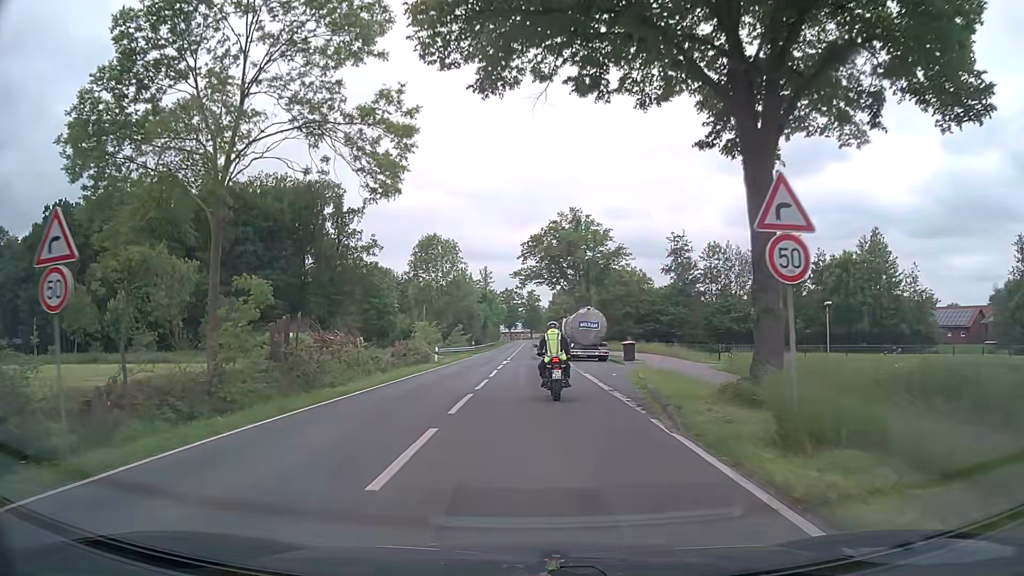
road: secondary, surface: asphalt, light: Day
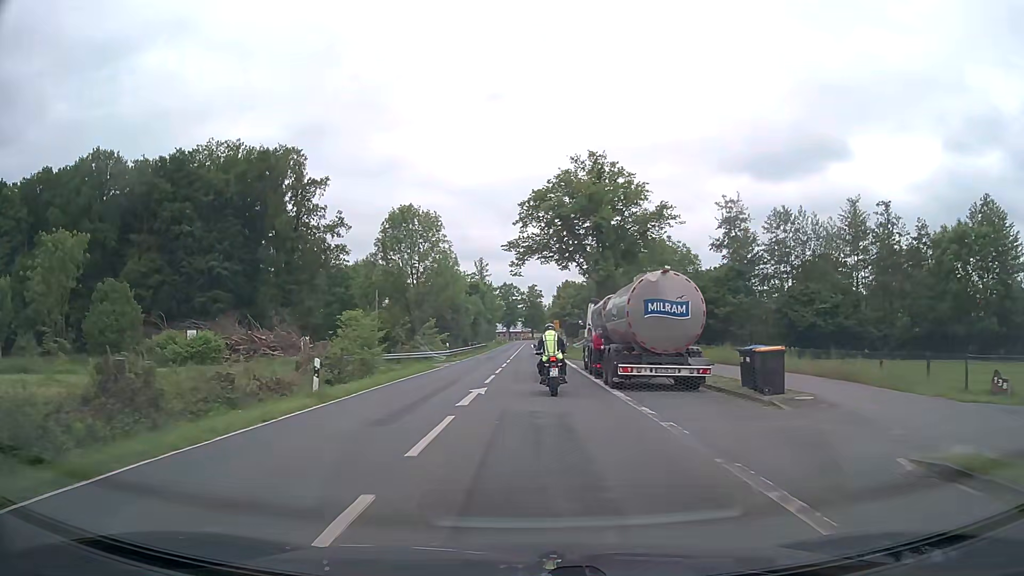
(0.0, +22.3) m; 0°
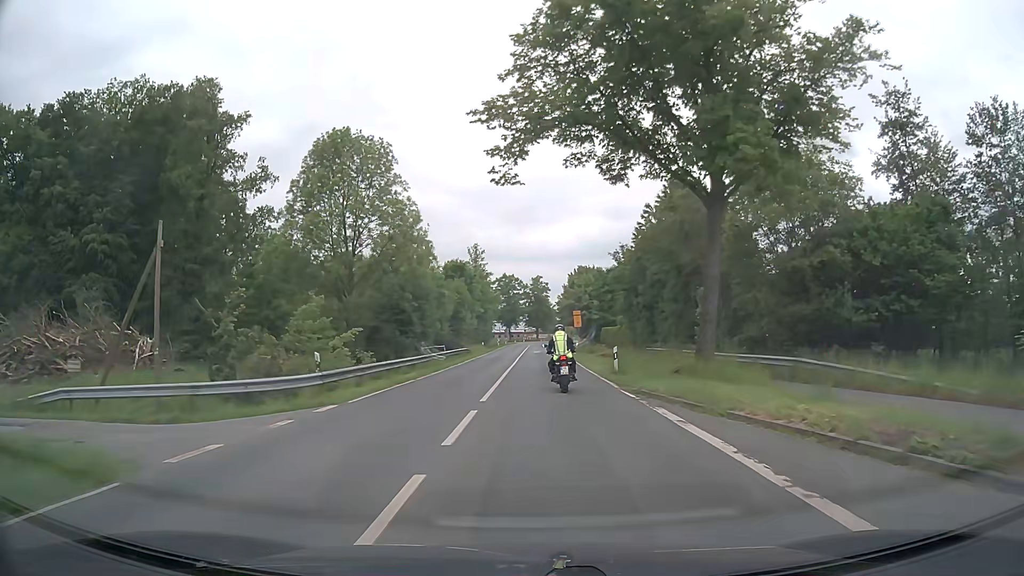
(0.0, +30.0) m; 0°
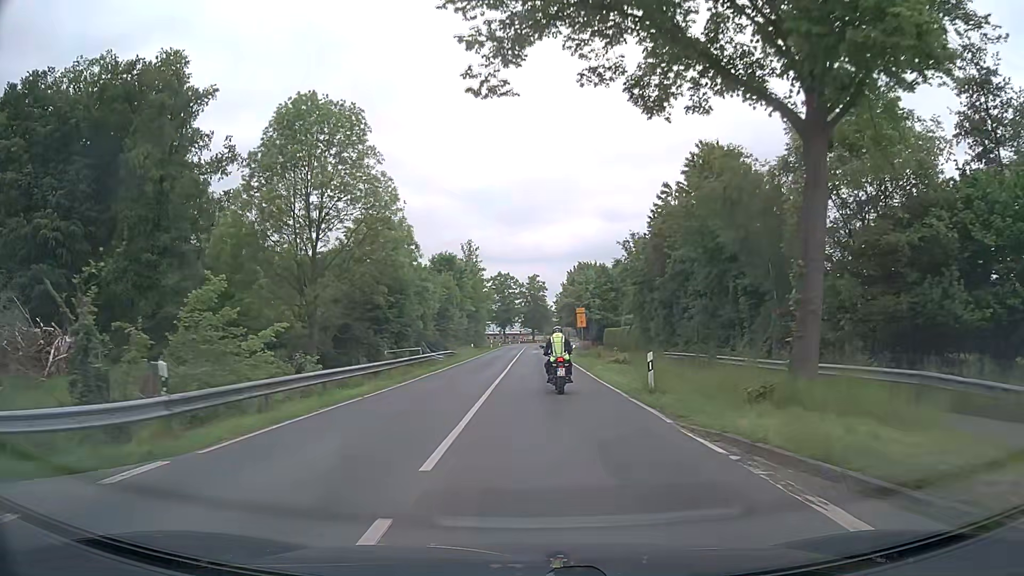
(0.0, +7.7) m; -1°
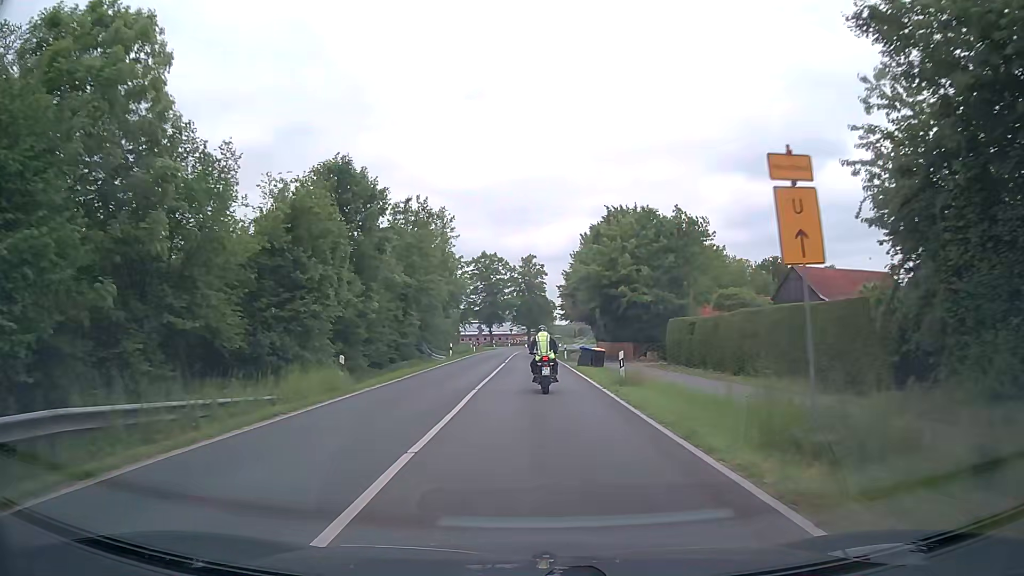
(+0.8, +38.8) m; +1°
(0, +10) (0, +20) (0, +30) (0, +40) (0, +50) (0, +60) (0, +70) (+1, +80) (+2, +90) (+5, +99) m
